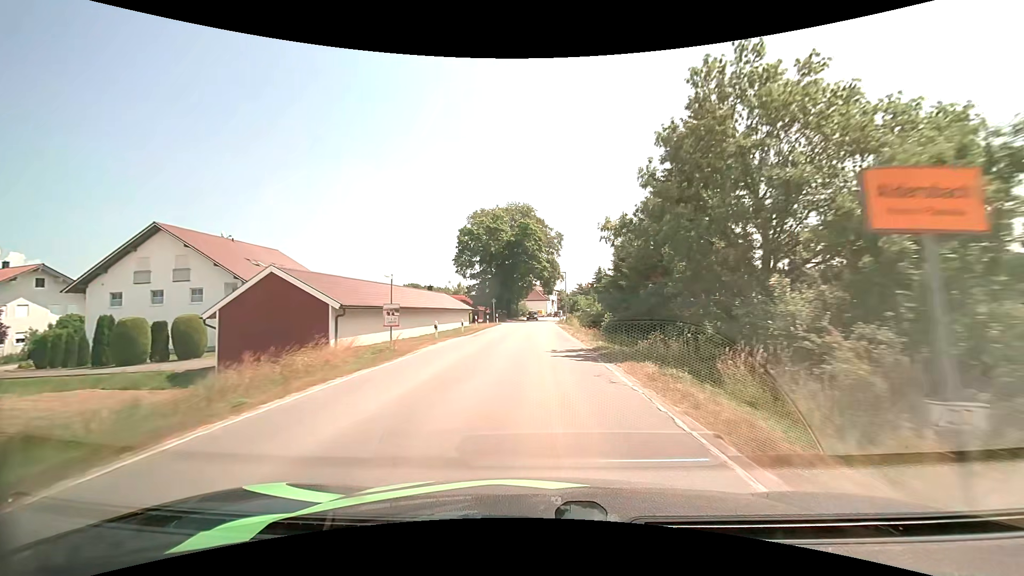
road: secondary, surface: asphalt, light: Day
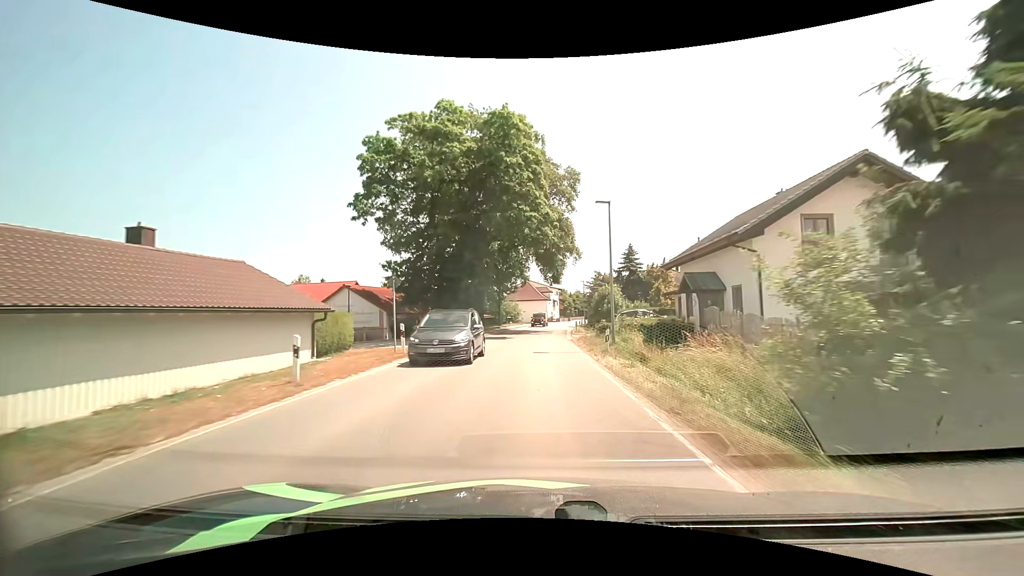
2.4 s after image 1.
(0.0, +38.3) m; 0°
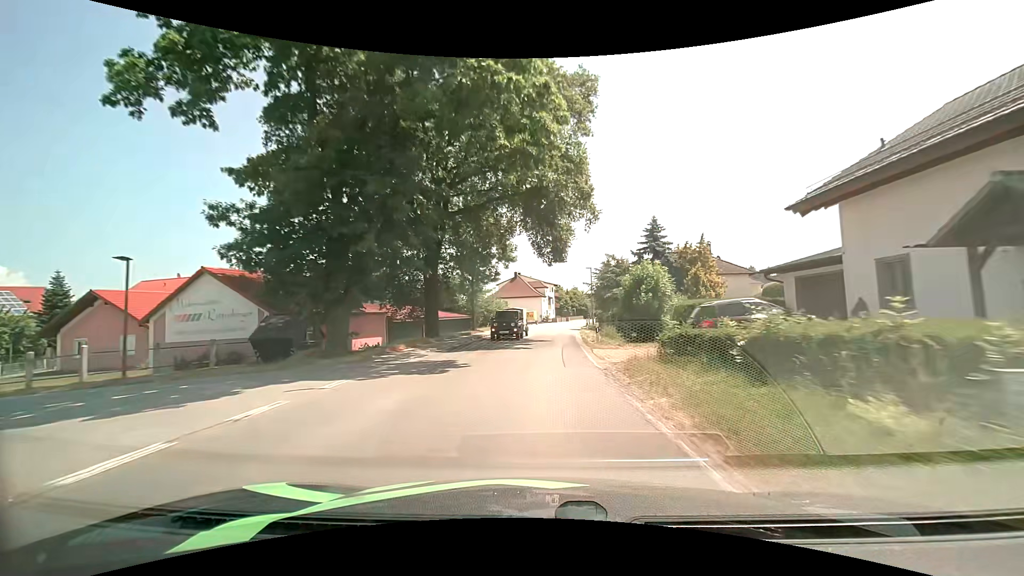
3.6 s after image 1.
(+0.1, +18.1) m; +1°
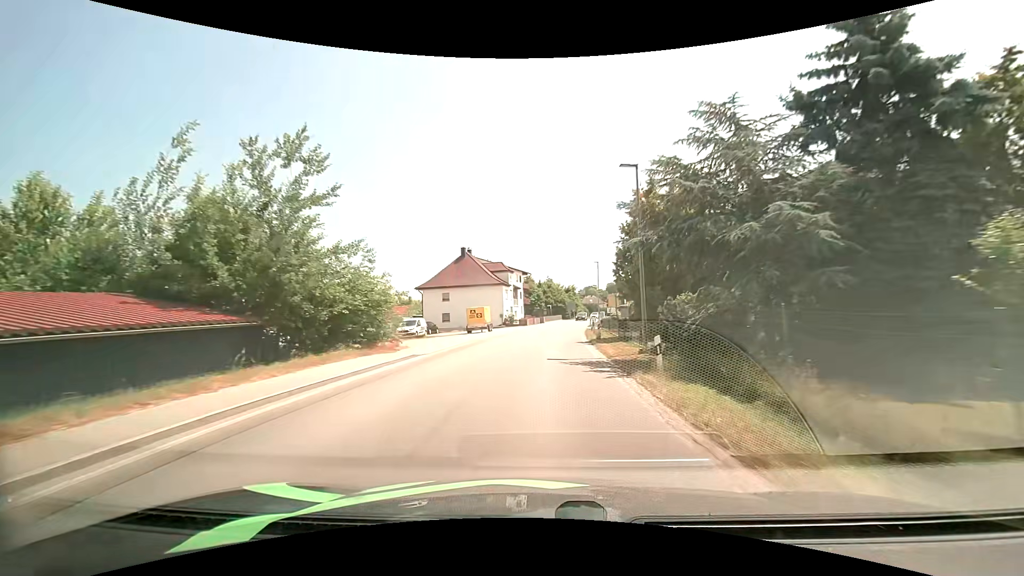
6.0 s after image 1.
(+1.1, +36.5) m; +4°
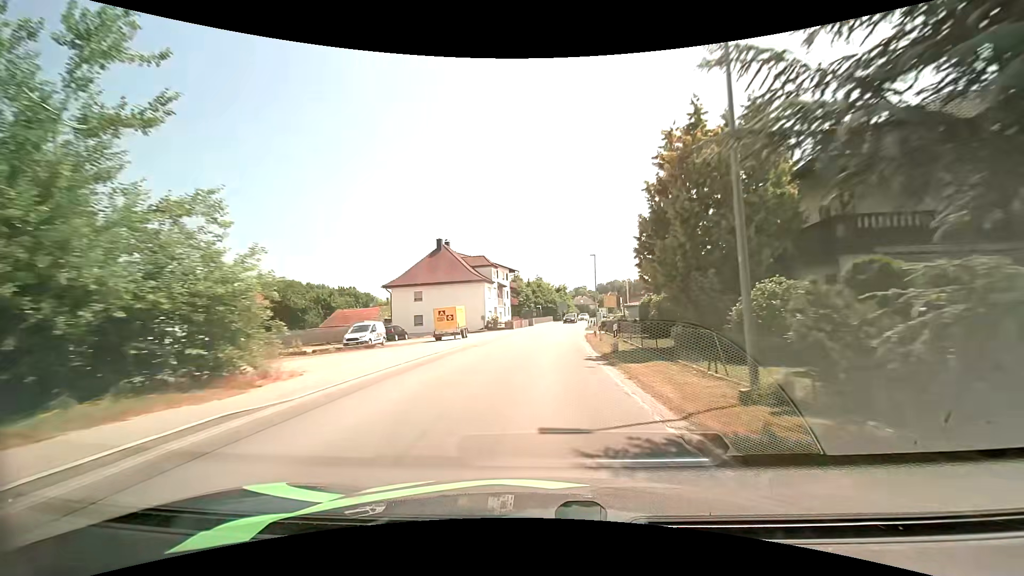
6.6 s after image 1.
(+0.1, +9.0) m; +1°
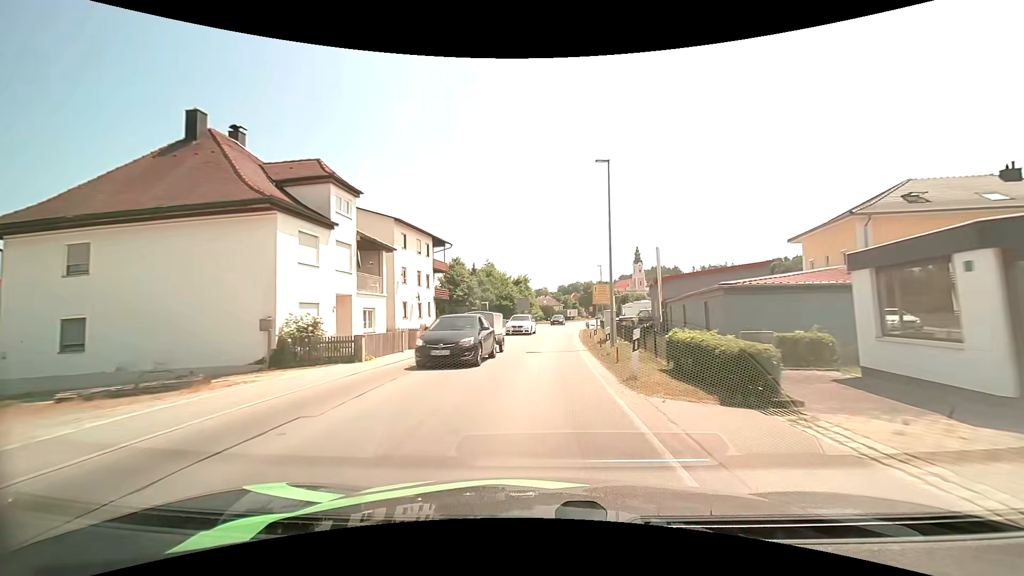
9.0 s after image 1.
(+1.6, +35.8) m; +5°
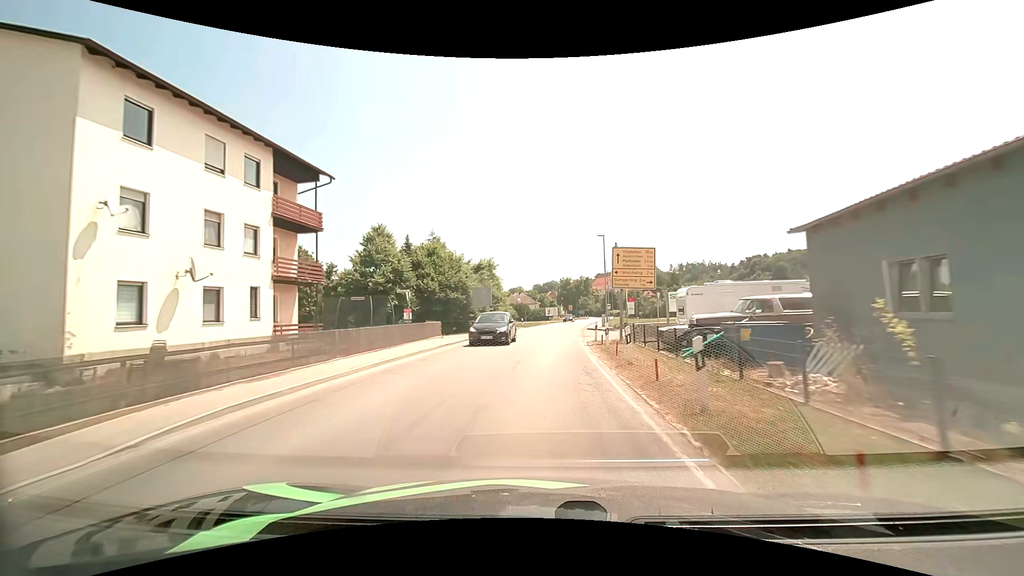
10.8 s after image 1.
(+0.3, +26.4) m; +2°
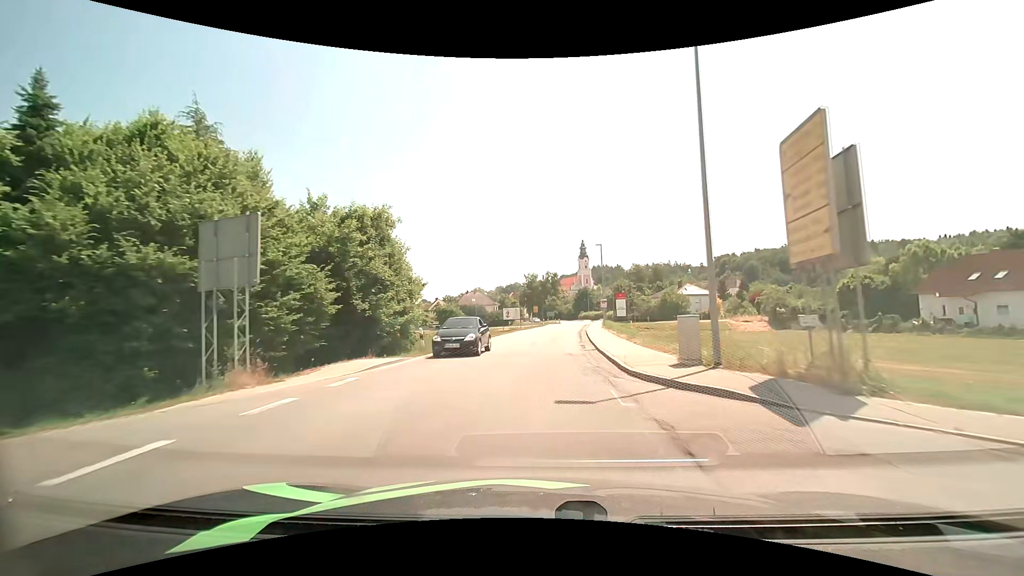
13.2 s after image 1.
(+1.4, +34.0) m; +4°
(0, +10) (0, +20) (+1, +30) (+2, +40) (+3, +50) (+4, +60) (+5, +70) (+6, +80) (+7, +90) (+8, +100) m
